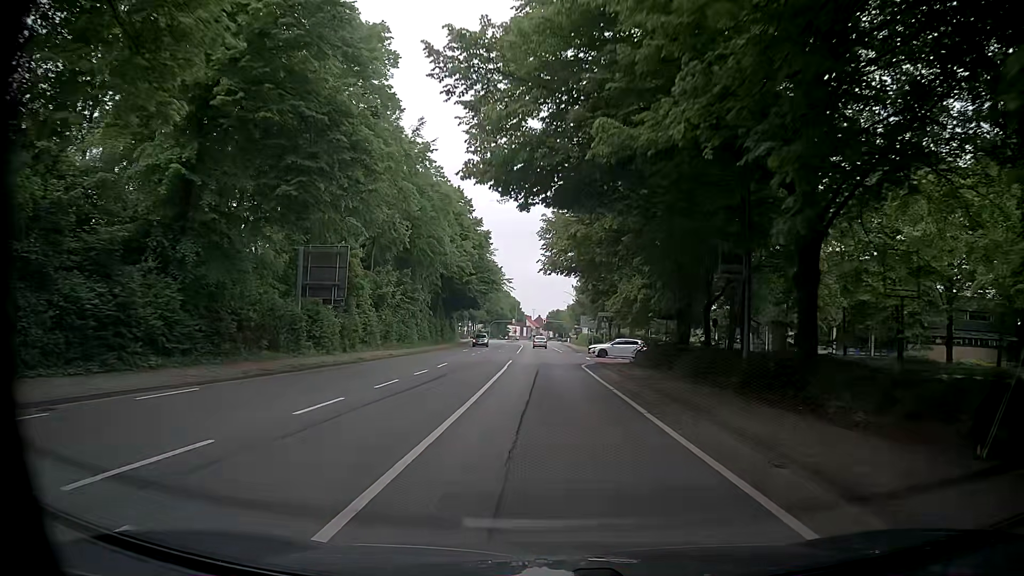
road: primary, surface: asphalt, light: Day
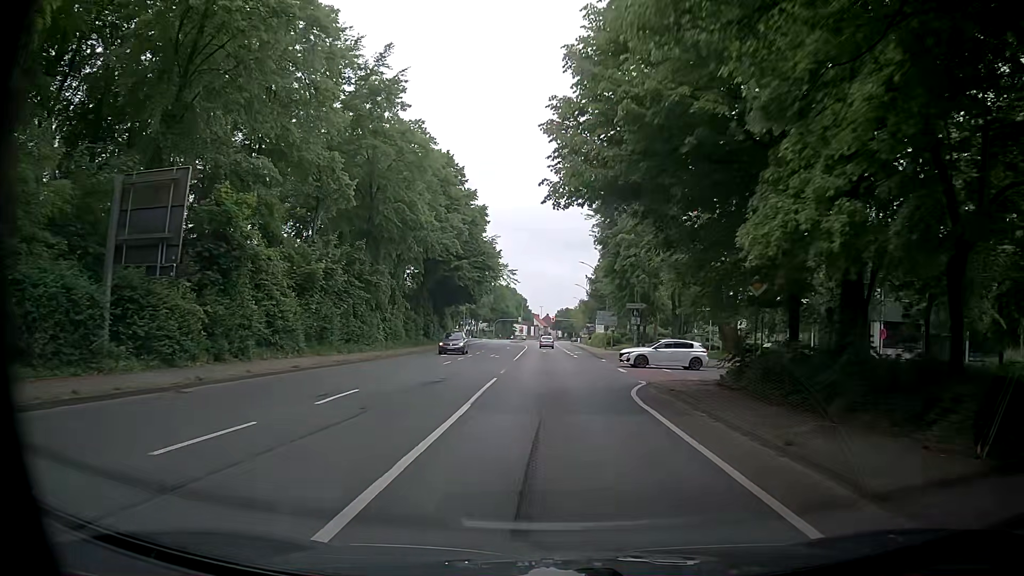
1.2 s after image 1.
(-0.1, +16.3) m; -1°
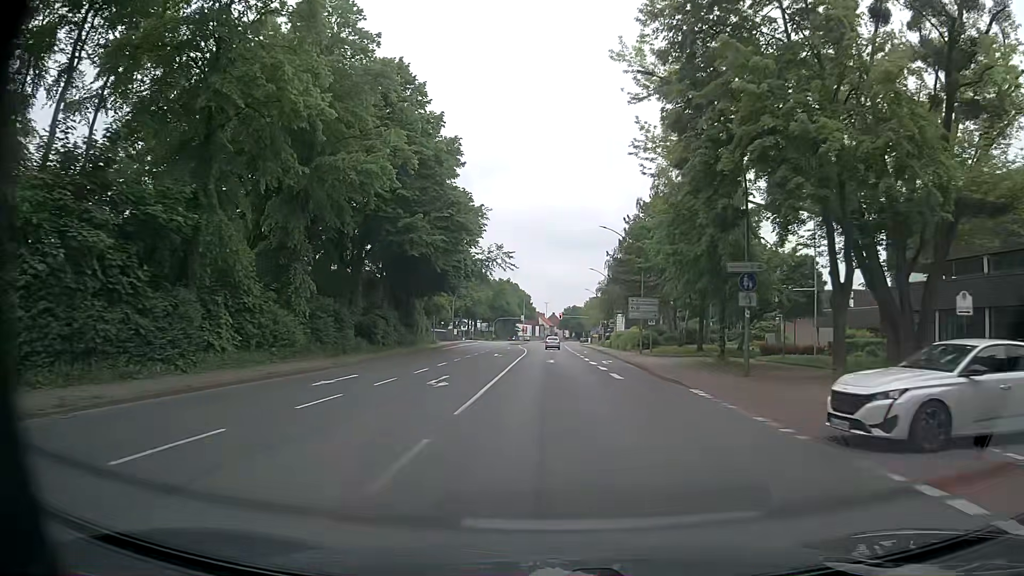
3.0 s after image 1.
(0.0, +24.7) m; 0°
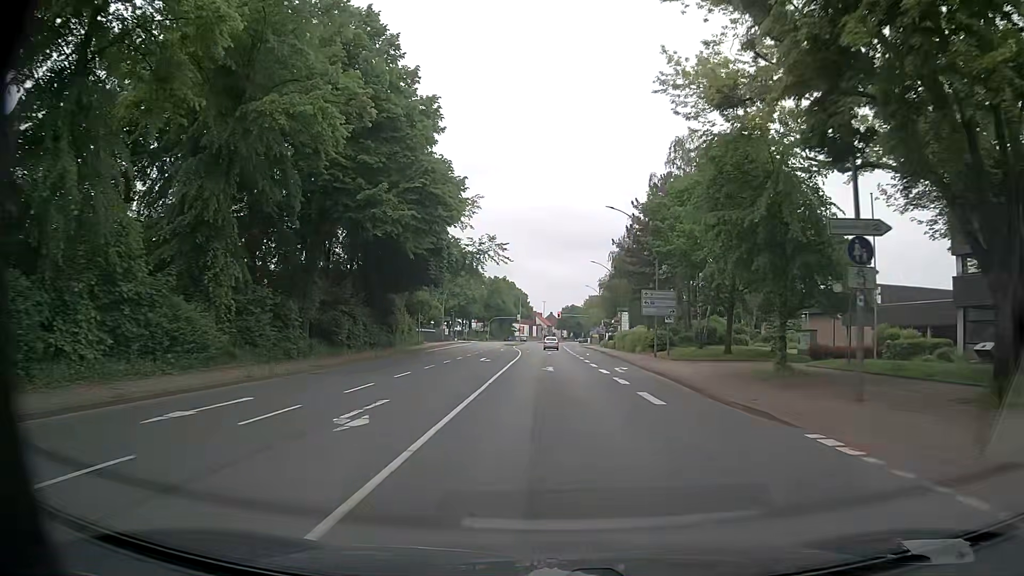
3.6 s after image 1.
(0.0, +8.2) m; -1°
(0, +10) (0, +20) (+1, +30) (+1, +40) (+1, +50) (+1, +60) (+1, +70) (0, +80) (0, +90) (-1, +100) m
